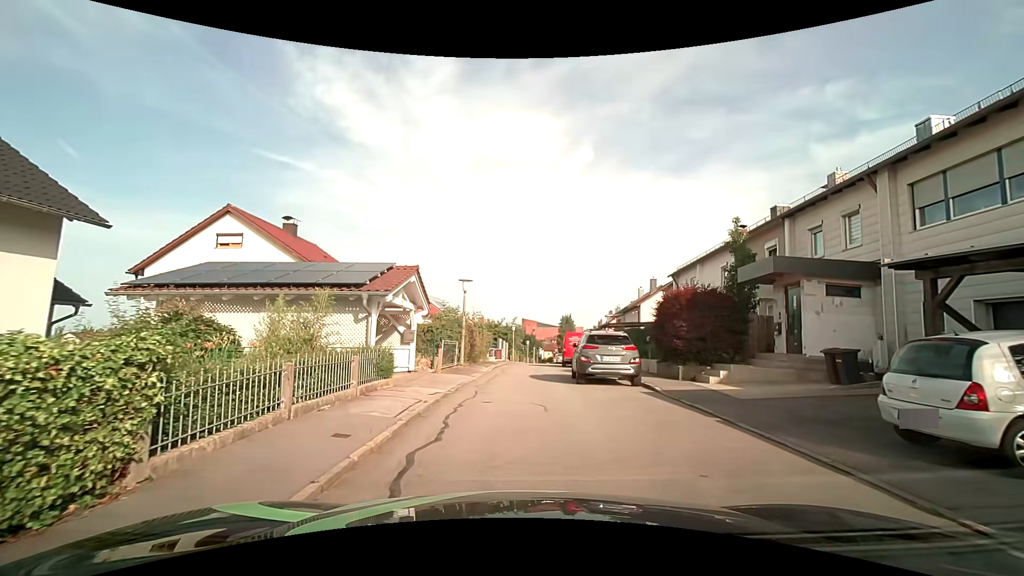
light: Day
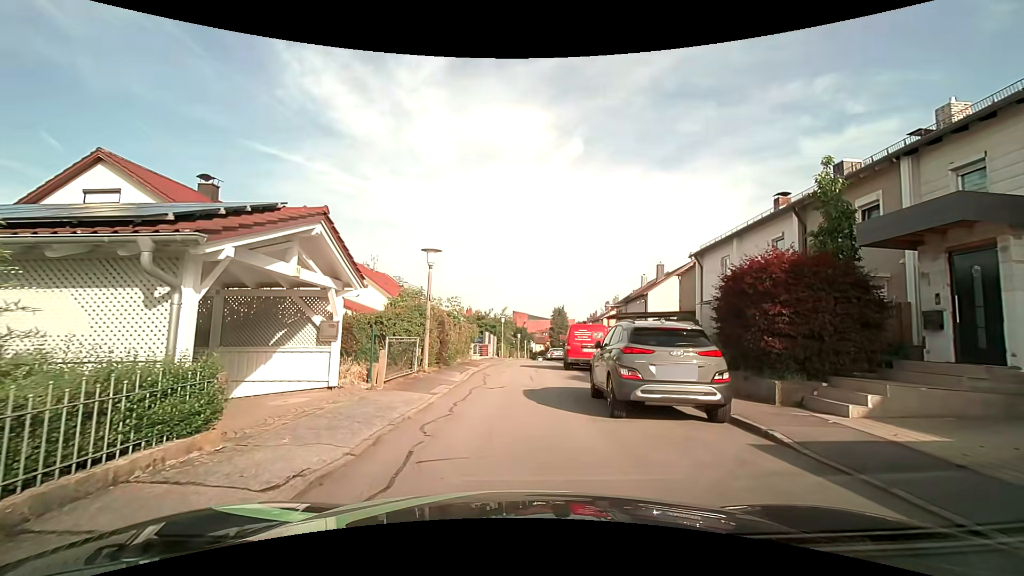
(+0.1, +6.5) m; +2°
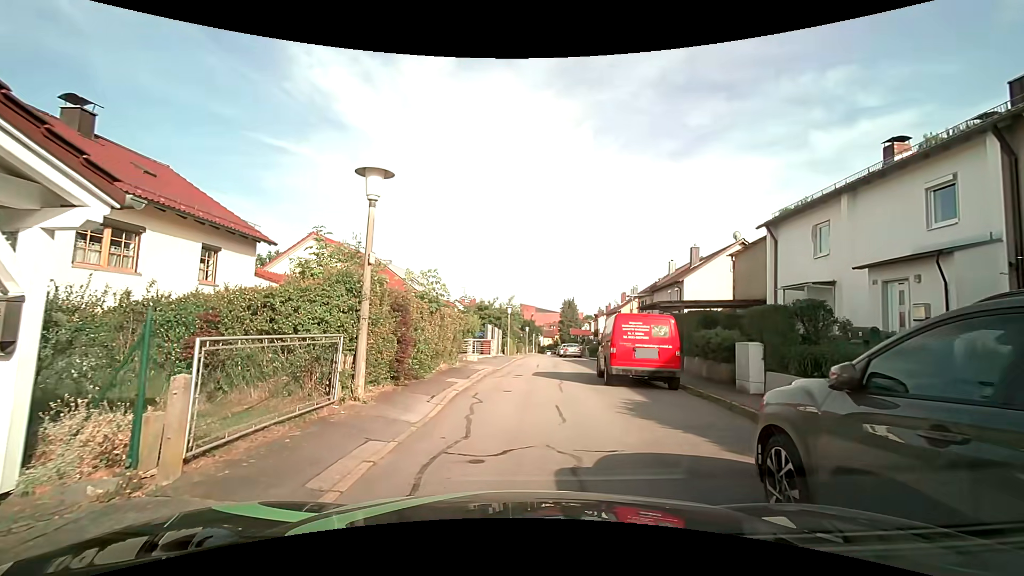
(-0.2, +7.2) m; -2°
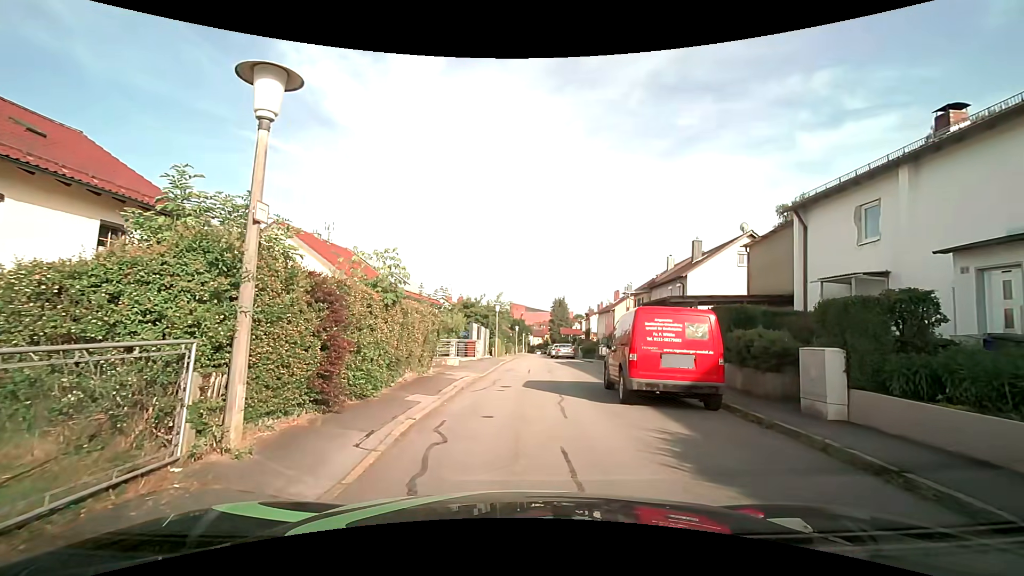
(+0.1, +3.2) m; +2°
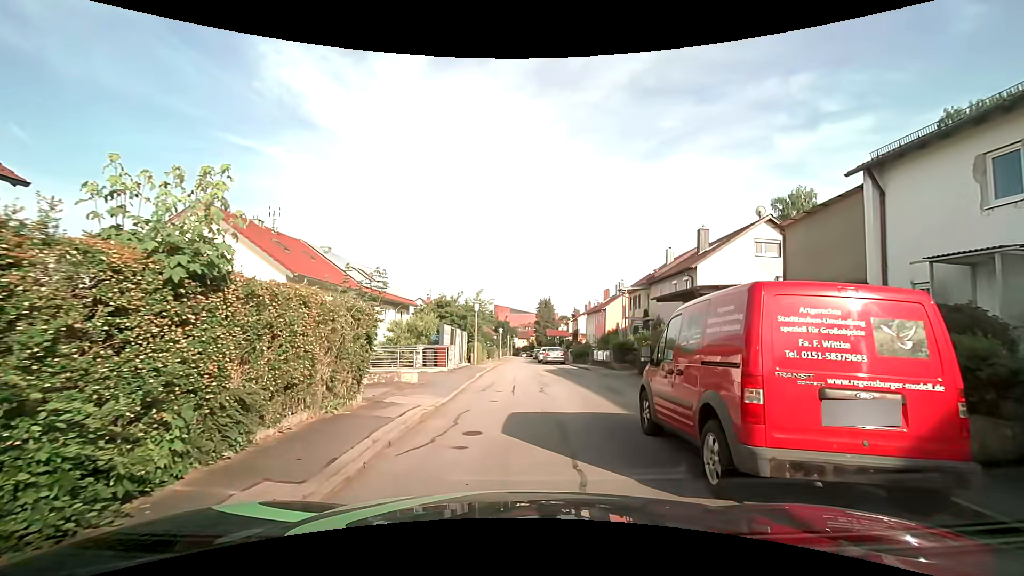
(0.0, +5.2) m; +1°
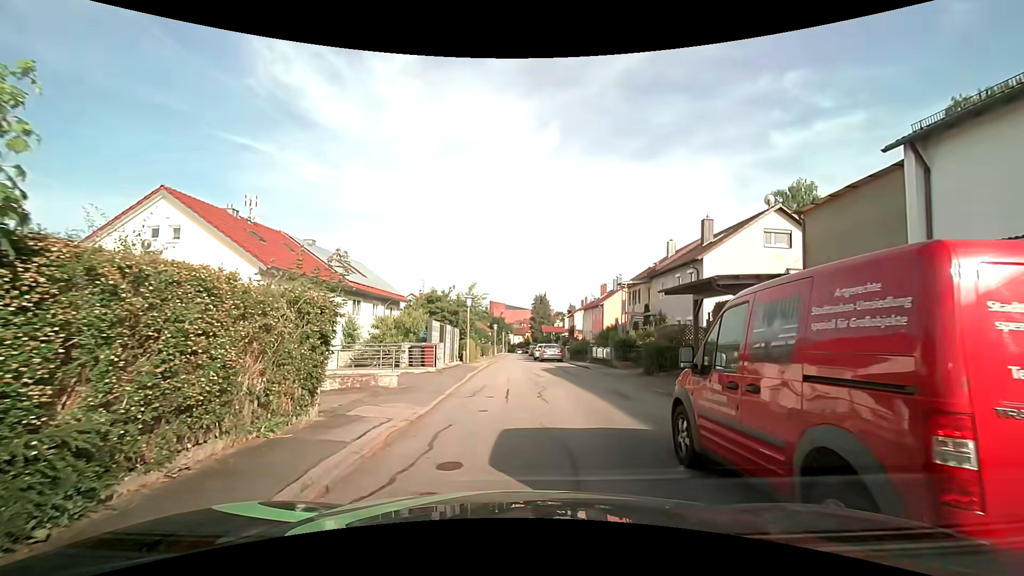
(0.0, +1.8) m; 0°
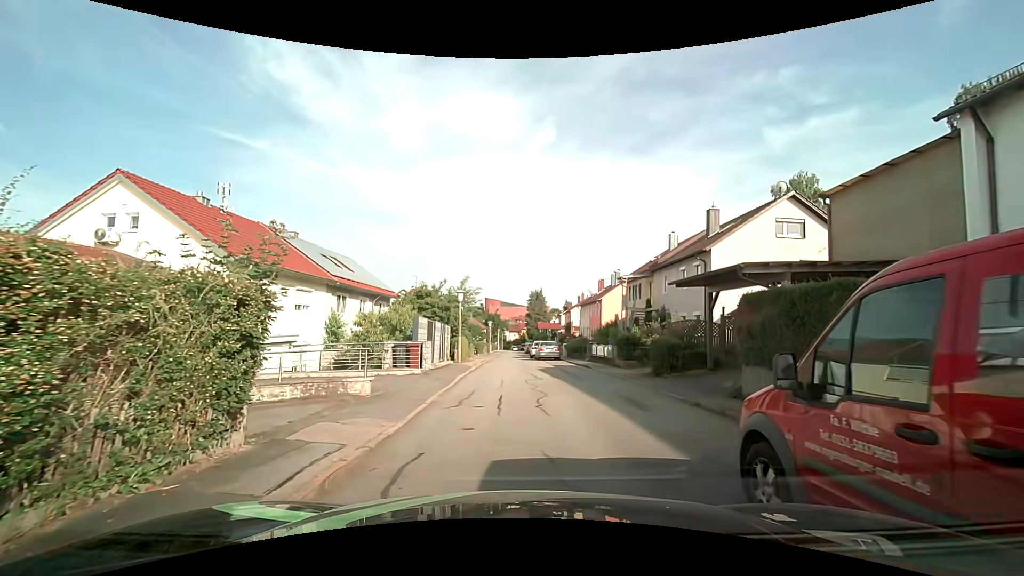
(0.0, +1.9) m; +1°
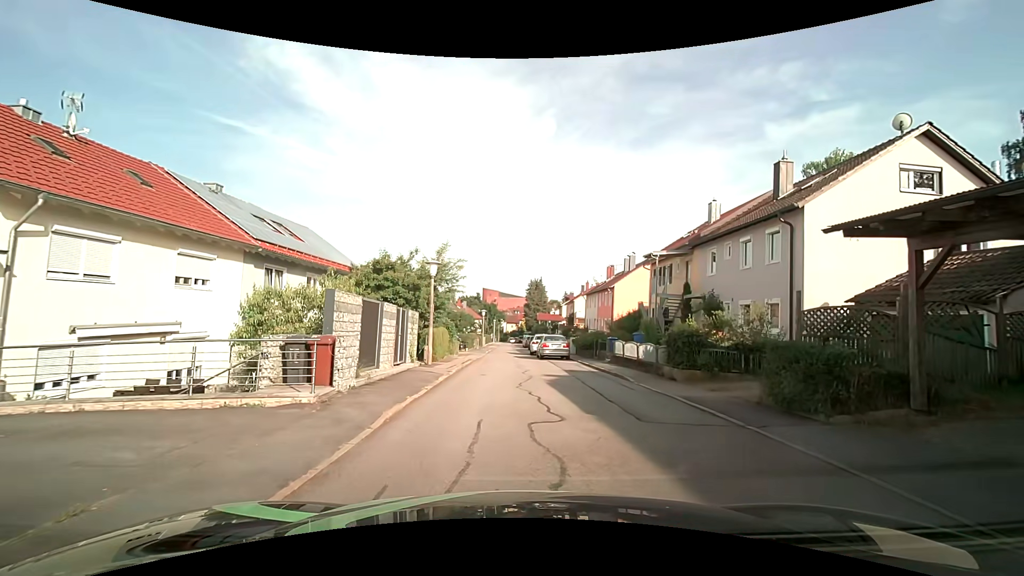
(0.0, +8.4) m; 0°
